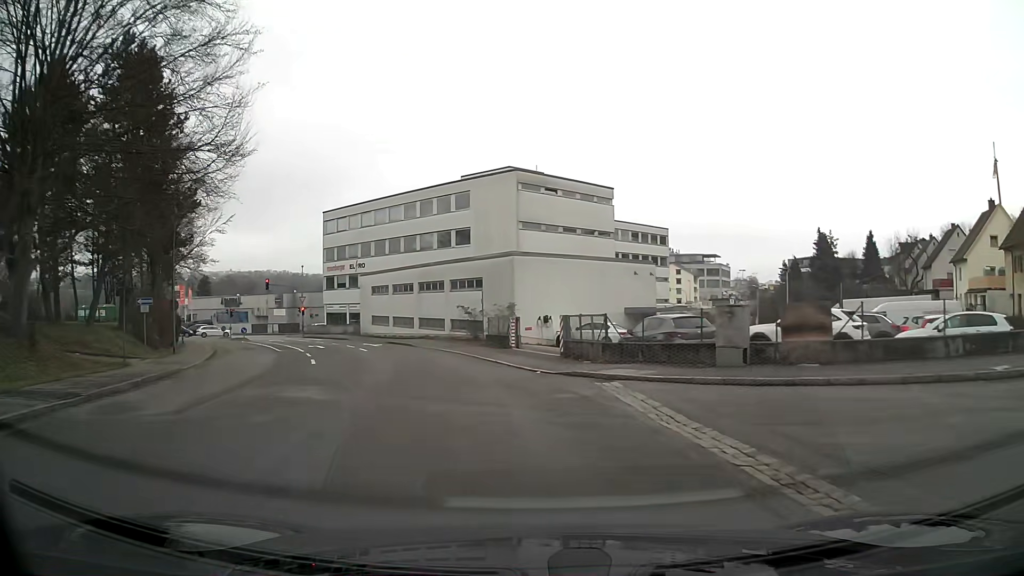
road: residential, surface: asphalt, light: Day
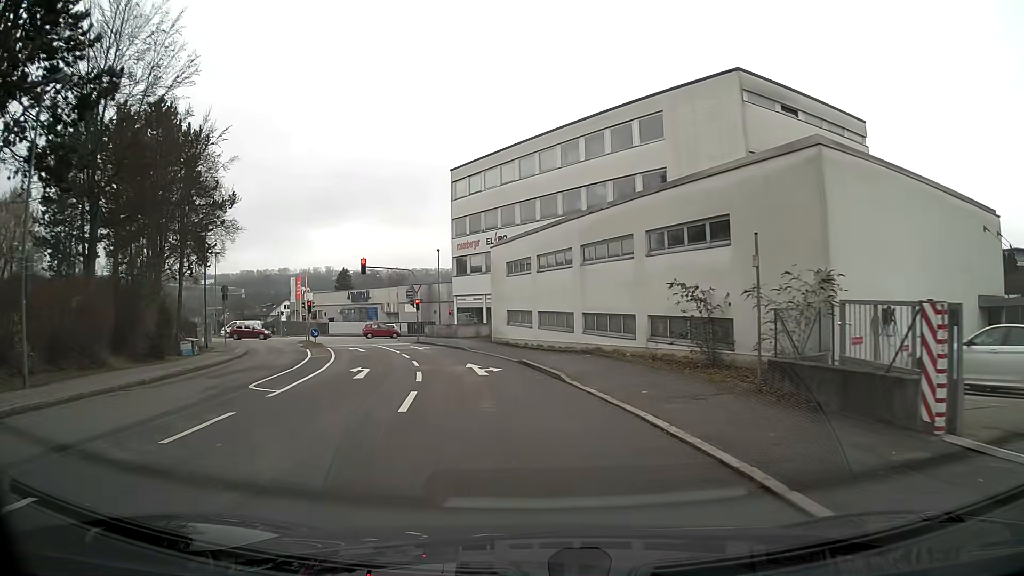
(-2.9, +22.0) m; -14°
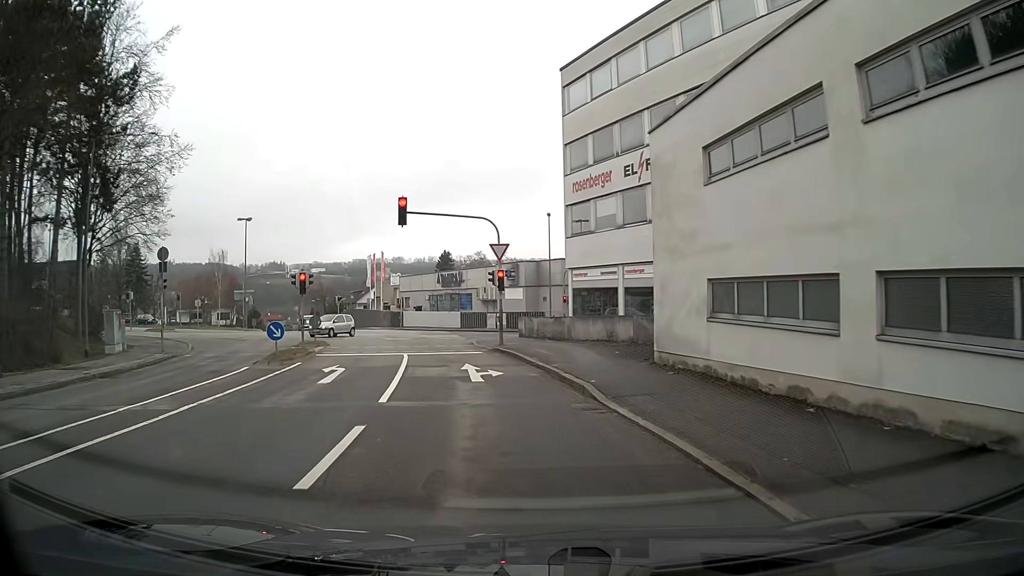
(-1.9, +22.0) m; -10°
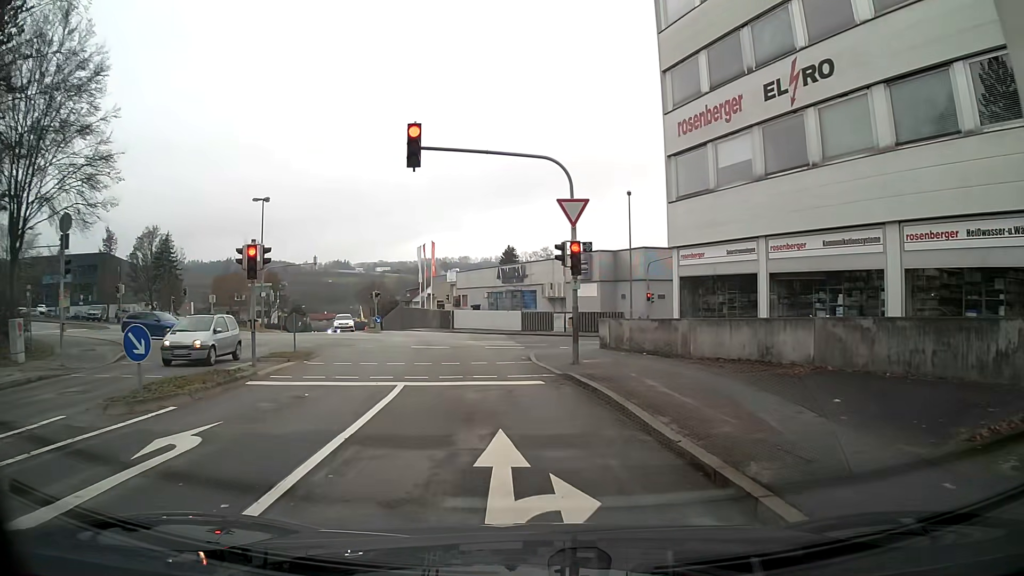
(-0.5, +10.6) m; -6°
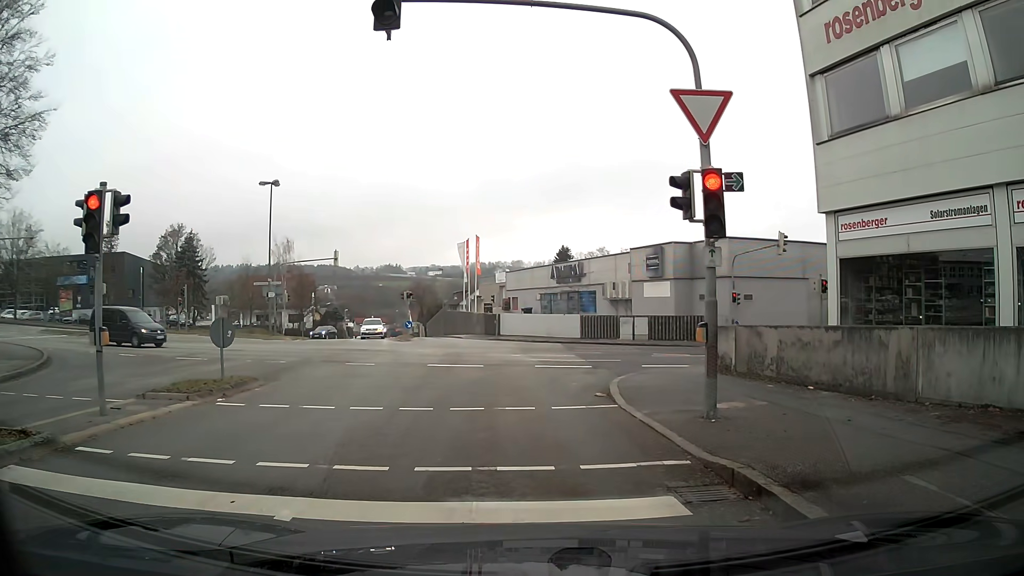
(-0.3, +8.3) m; -6°
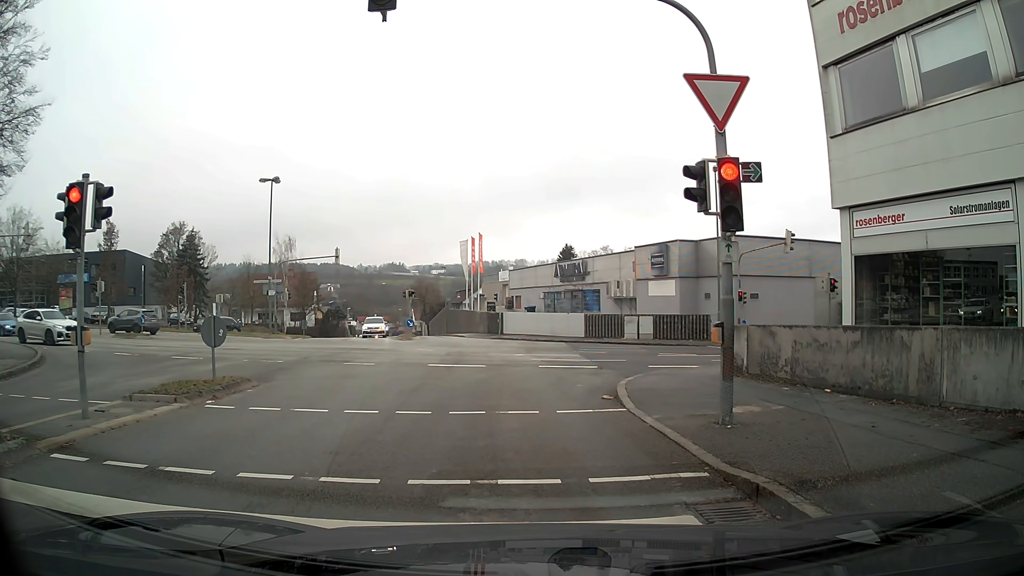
(0.0, +0.6) m; 0°
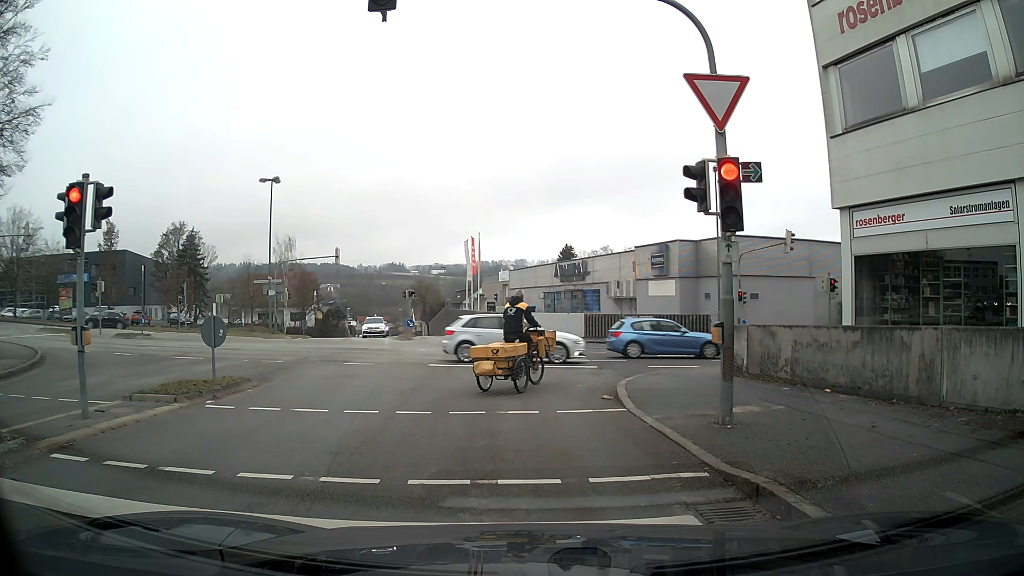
(0.0, 0.0) m; 0°
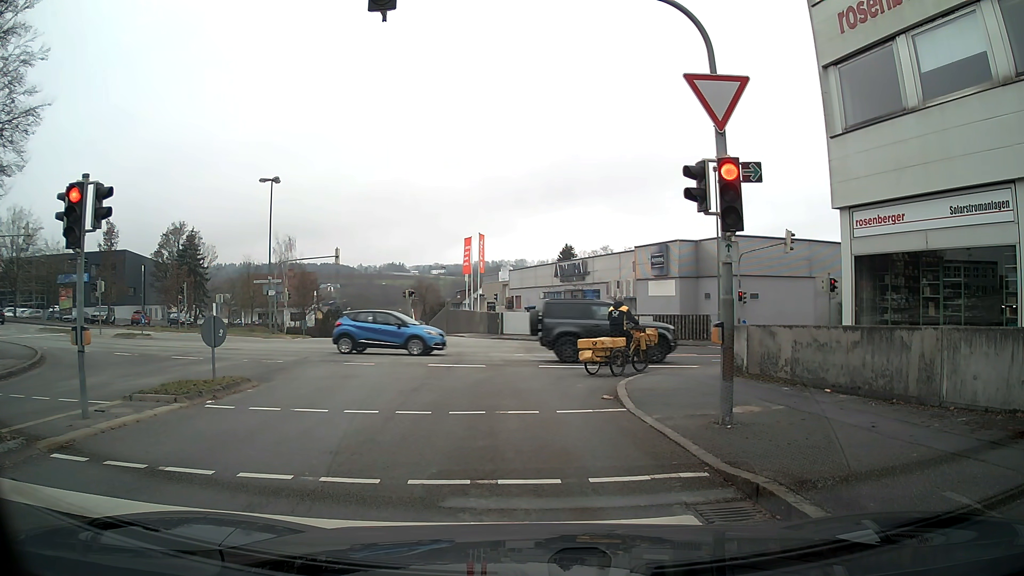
(0.0, 0.0) m; 0°
(0, +10) (-1, +20) (-1, +30) (-2, +40) (-4, +50) (-6, +60) (-8, +69) (-9, +79) (-11, +89) (-13, +99) m
